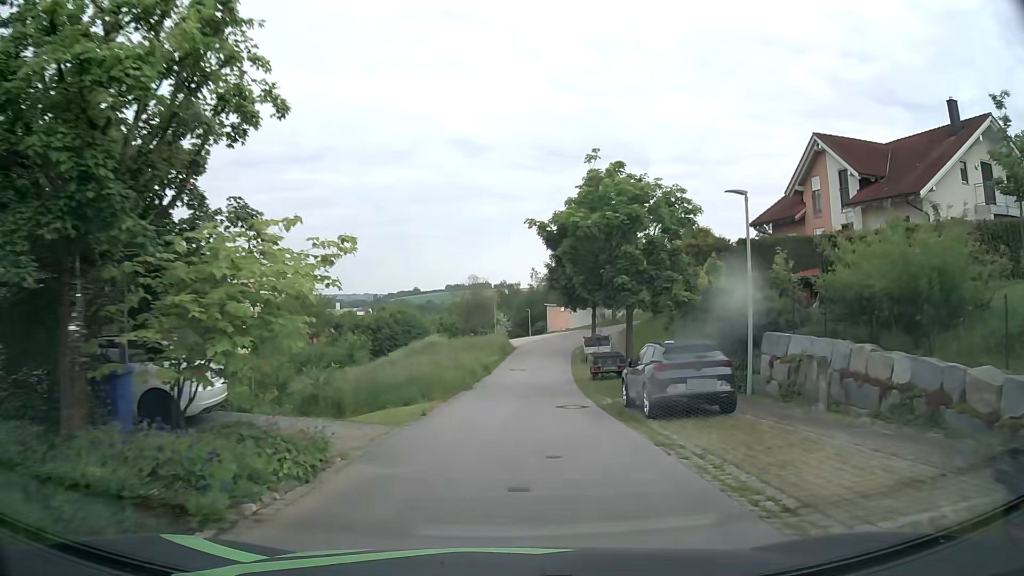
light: Day
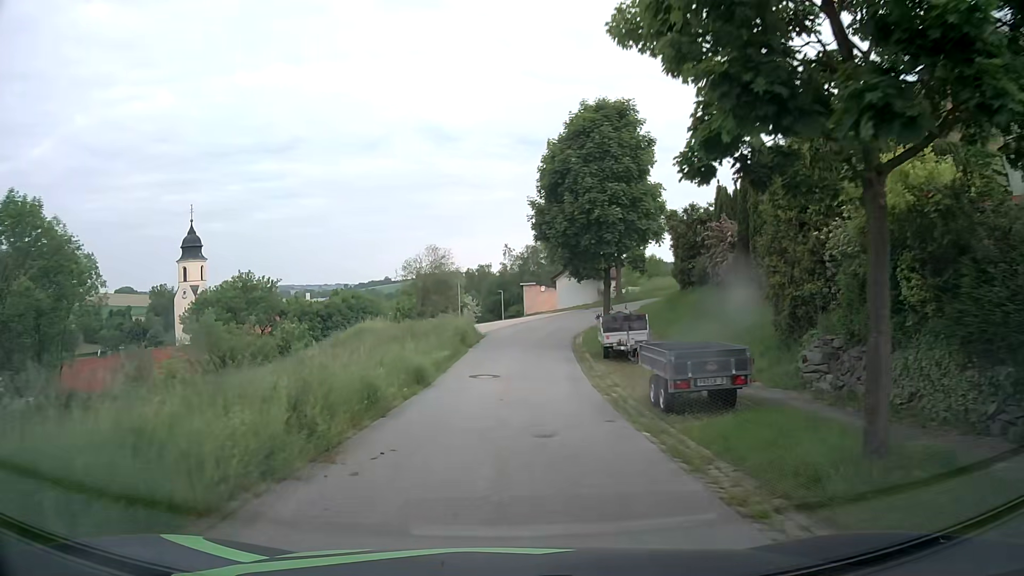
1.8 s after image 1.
(+0.3, +15.8) m; +3°
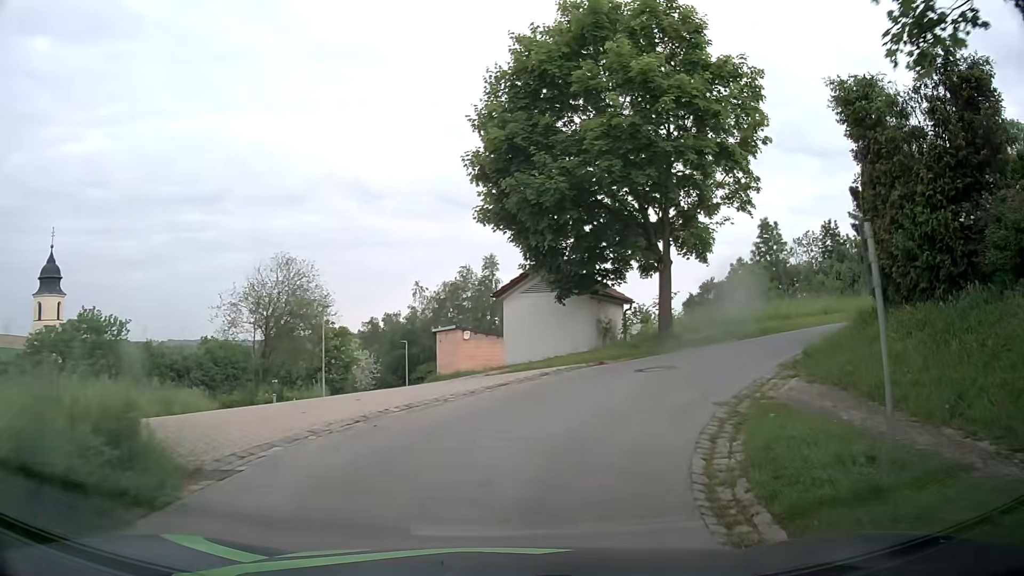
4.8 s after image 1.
(+0.6, +25.5) m; +5°
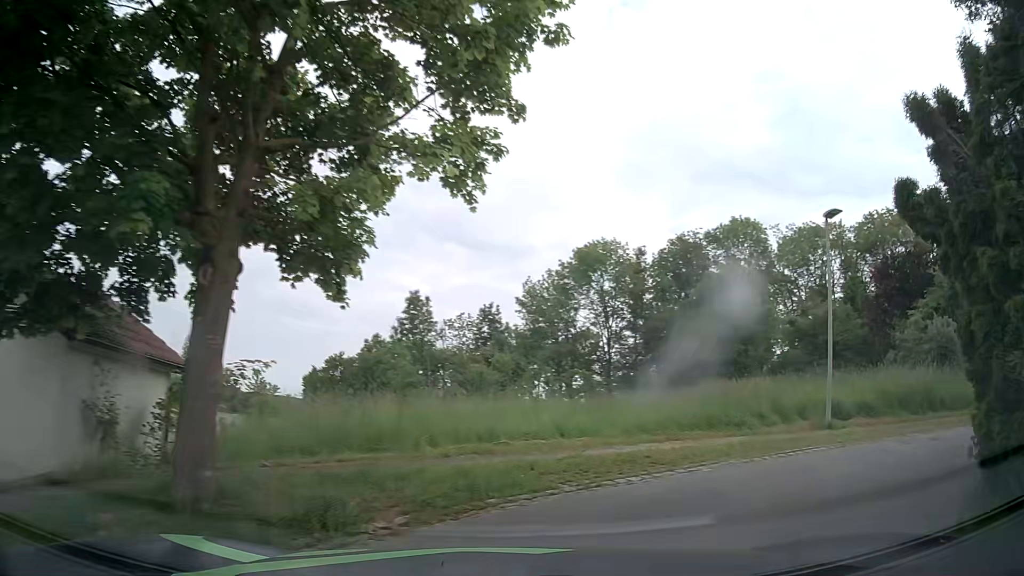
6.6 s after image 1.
(+2.7, +11.2) m; +31°
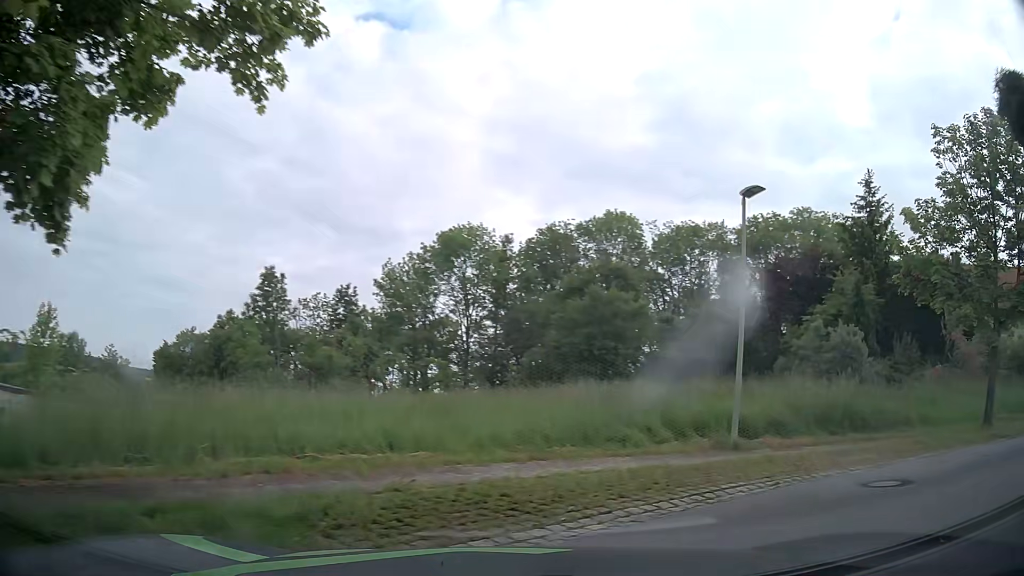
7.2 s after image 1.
(+0.3, +3.0) m; +12°
